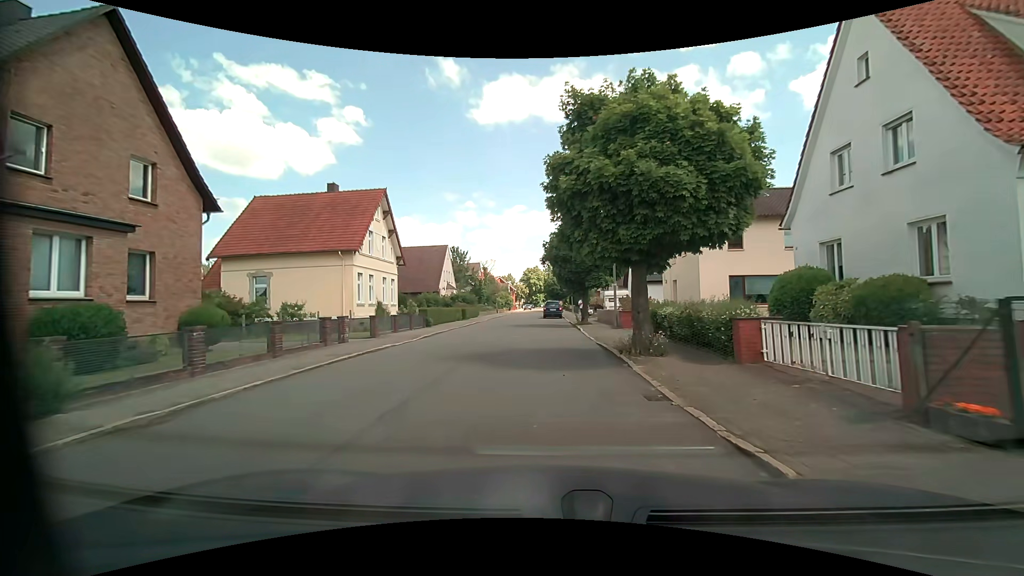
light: Day
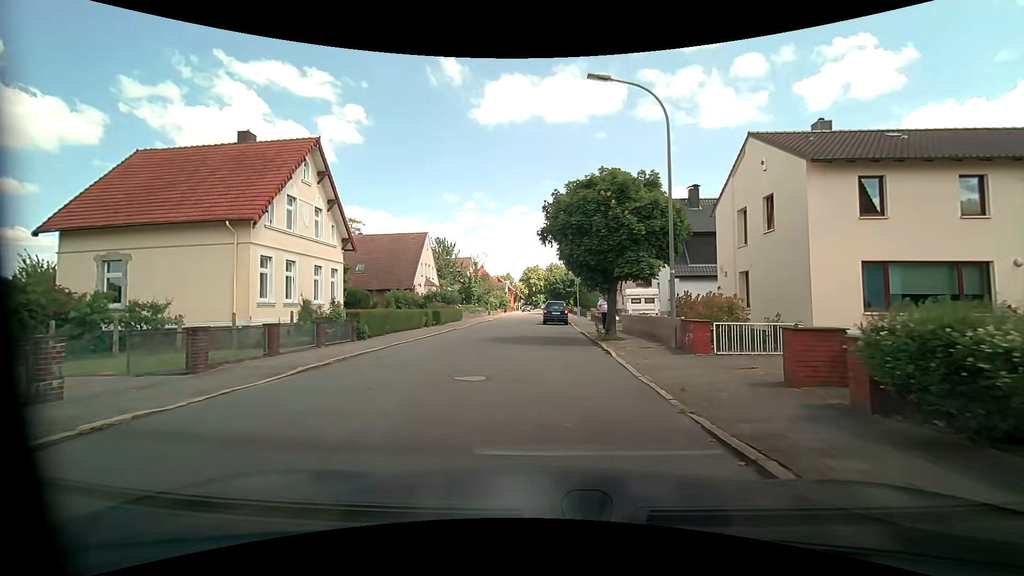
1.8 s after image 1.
(0.0, +11.3) m; +1°
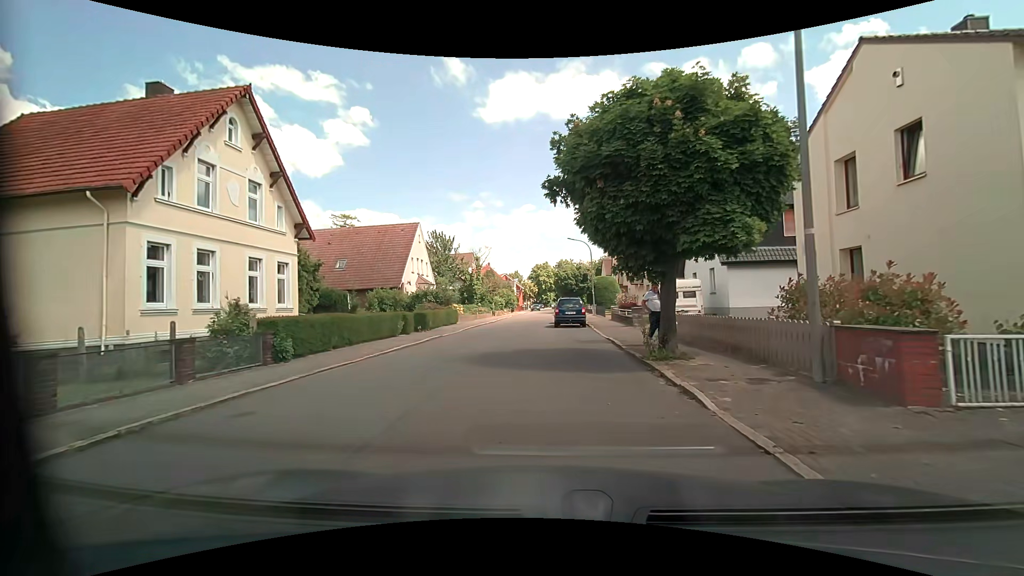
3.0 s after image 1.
(-0.1, +6.8) m; -2°
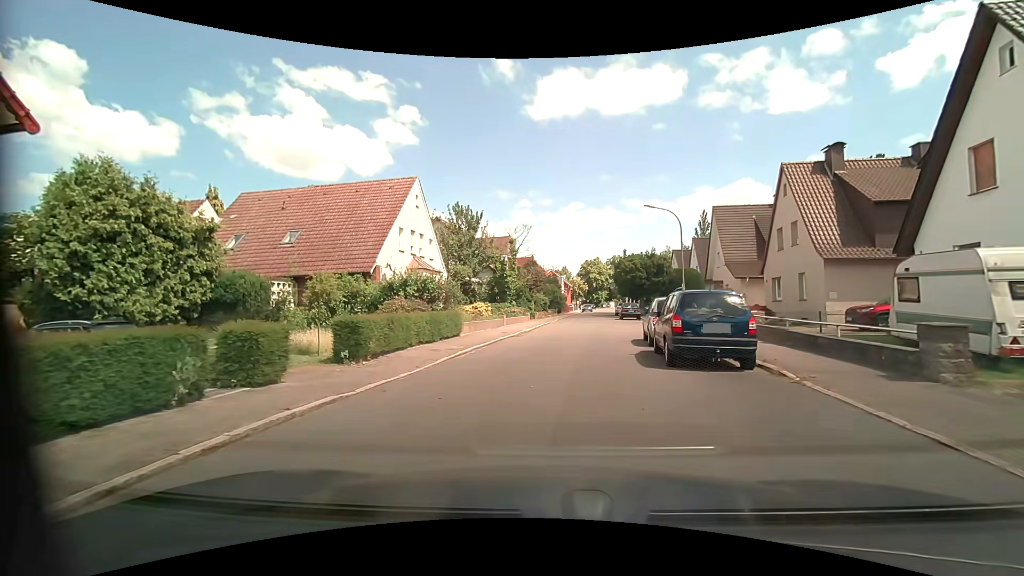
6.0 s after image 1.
(-0.8, +16.3) m; -6°
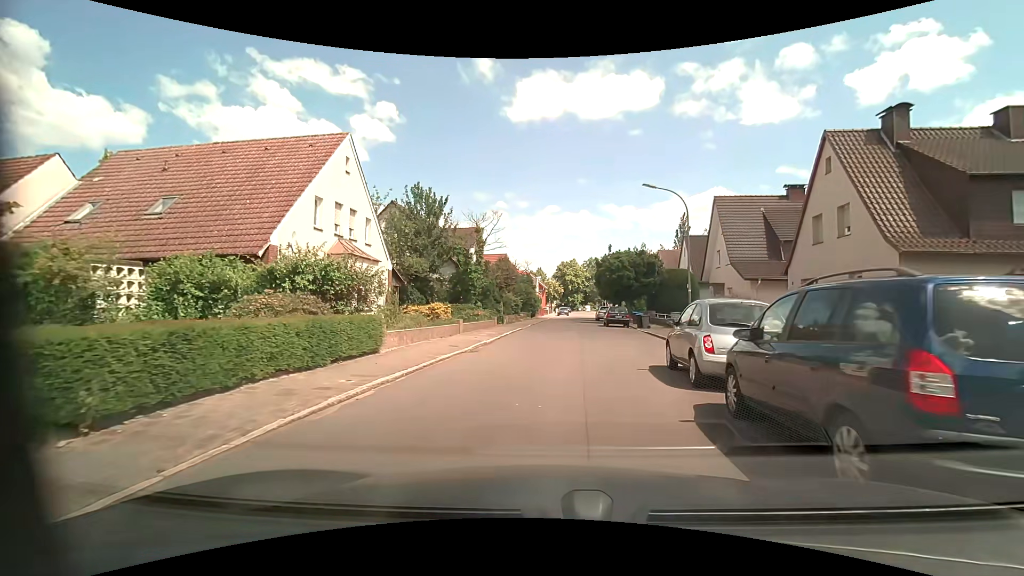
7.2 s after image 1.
(+0.2, +7.2) m; +3°
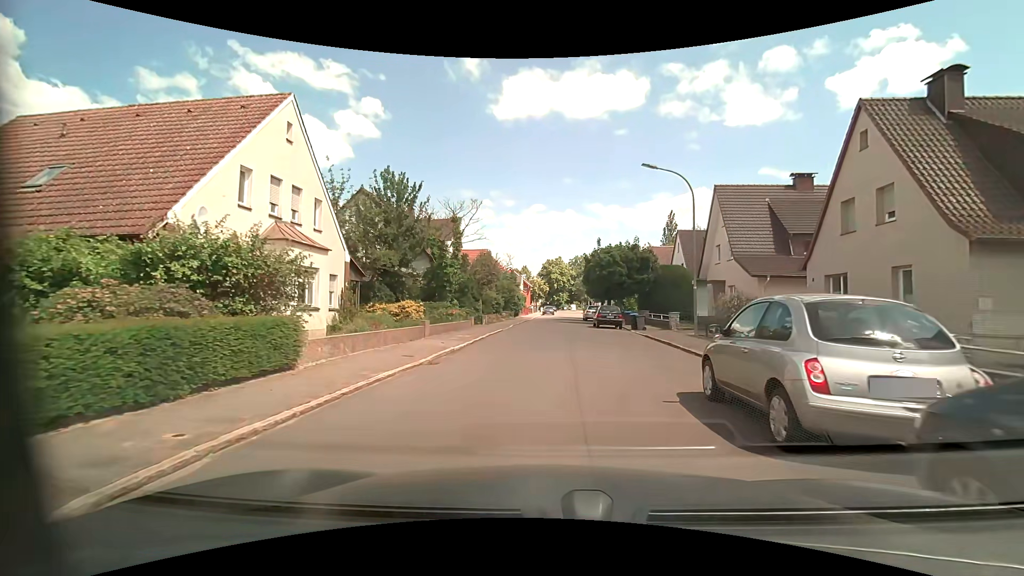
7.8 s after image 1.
(0.0, +3.8) m; +2°
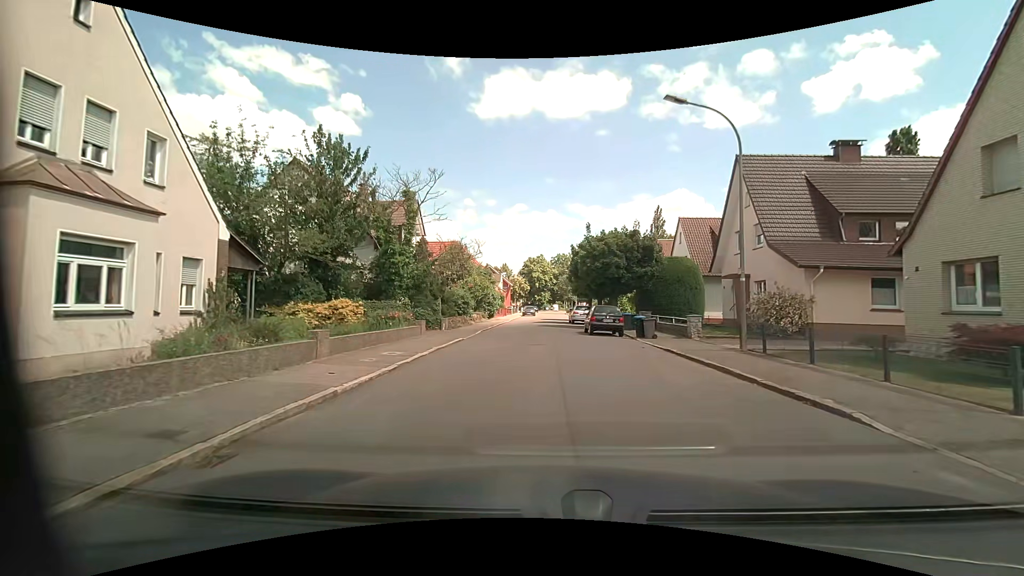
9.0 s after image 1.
(+0.1, +7.6) m; +2°
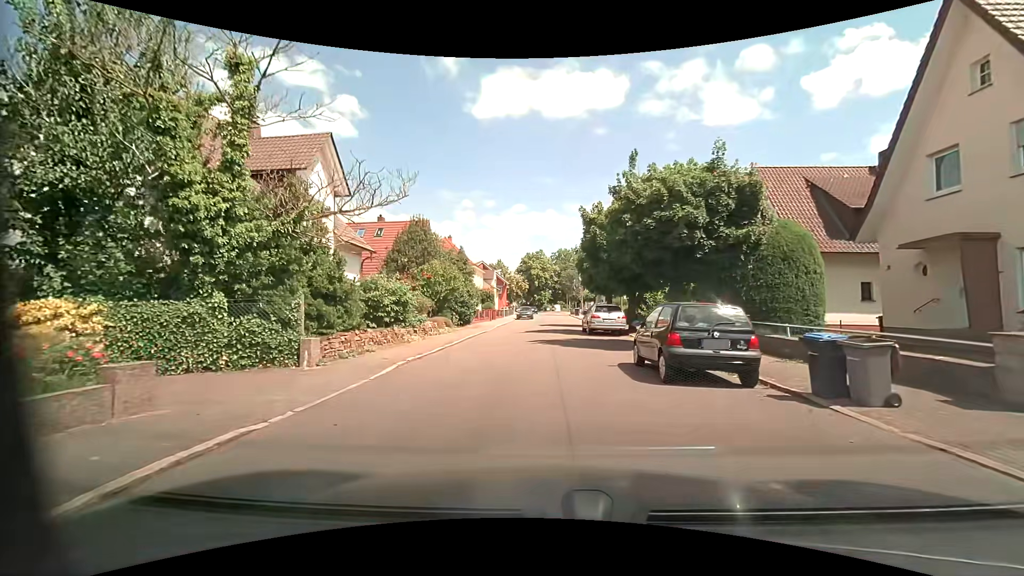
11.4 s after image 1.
(0.0, +14.7) m; 0°
